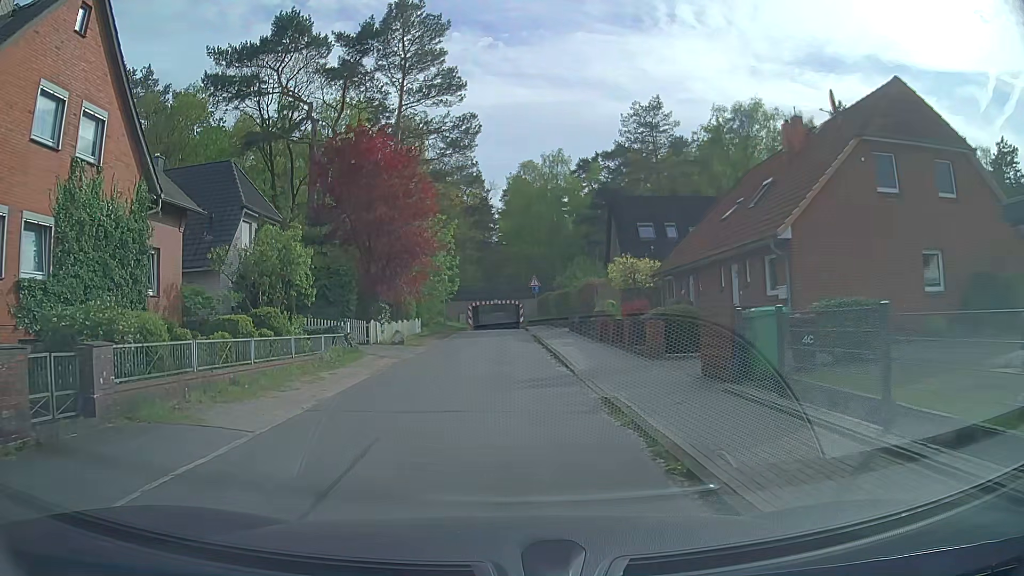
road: residential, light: Day
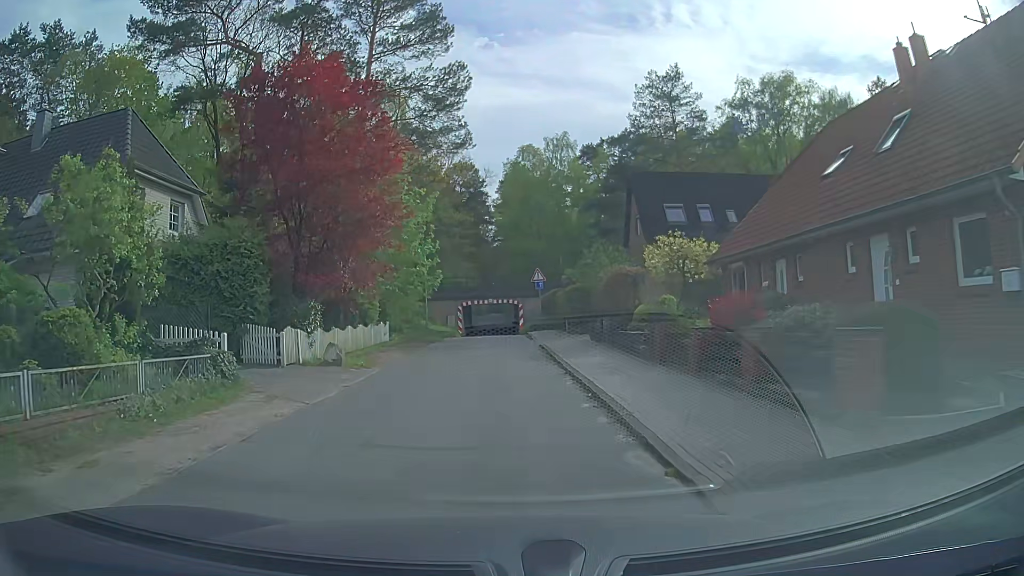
(0.0, +9.6) m; 0°
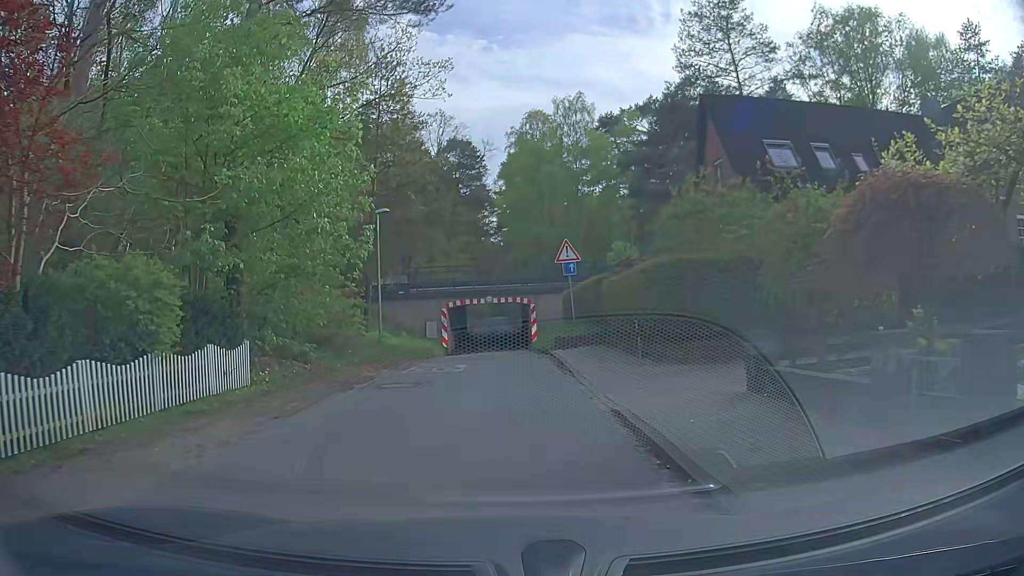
(+0.1, +16.3) m; 0°
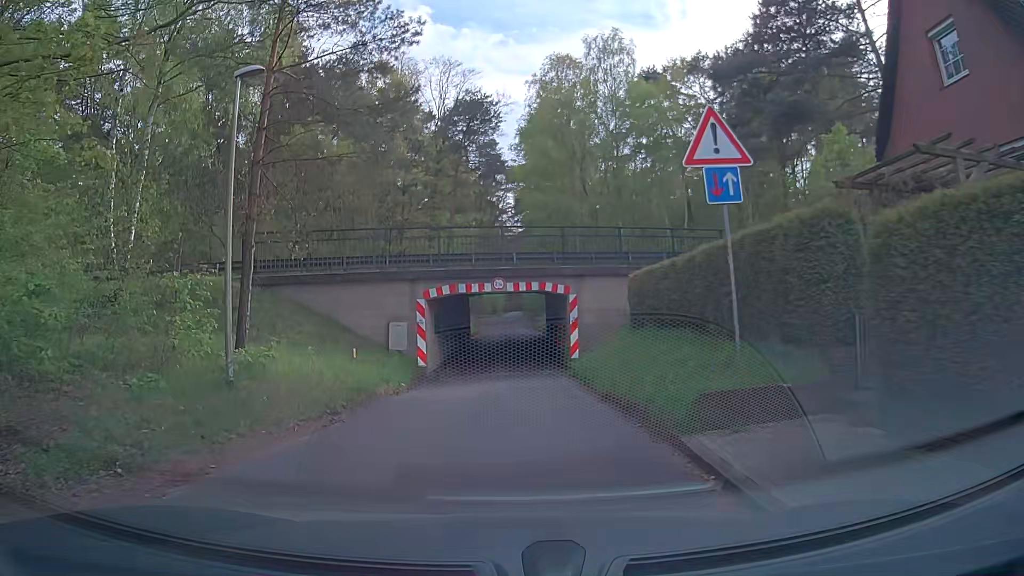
(-0.2, +14.7) m; 0°
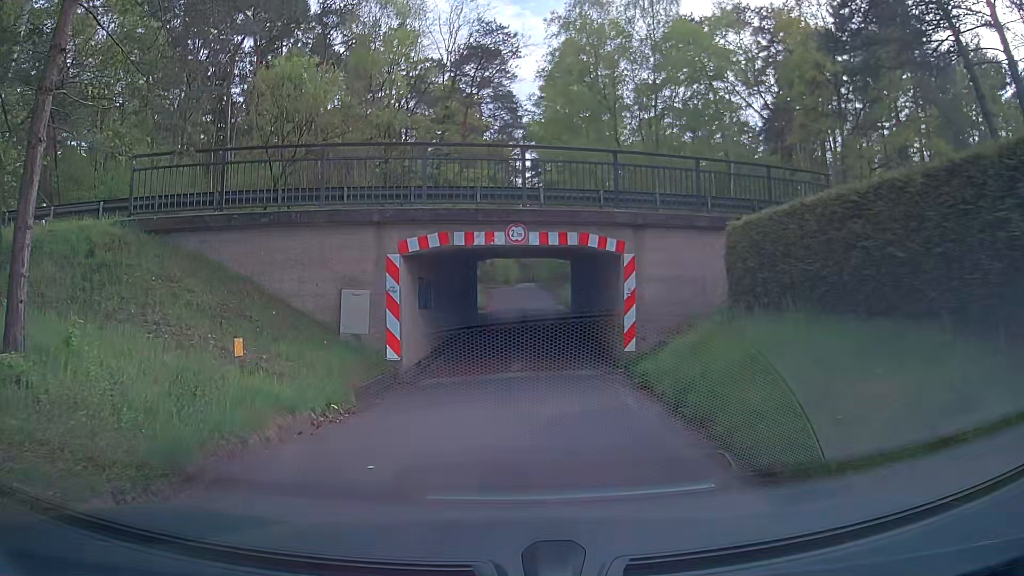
(-0.3, +7.4) m; -2°
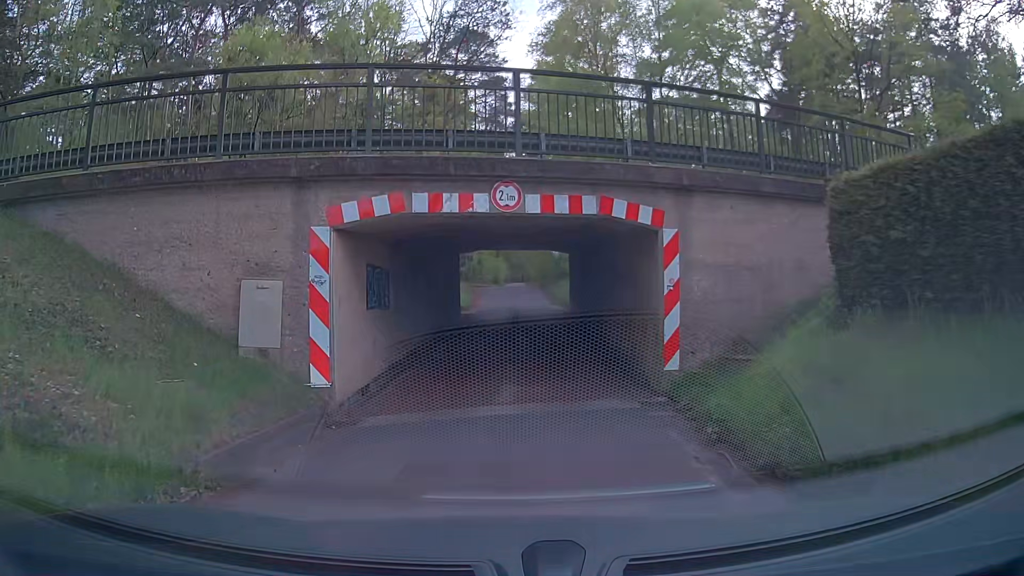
(0.0, +4.5) m; +1°
